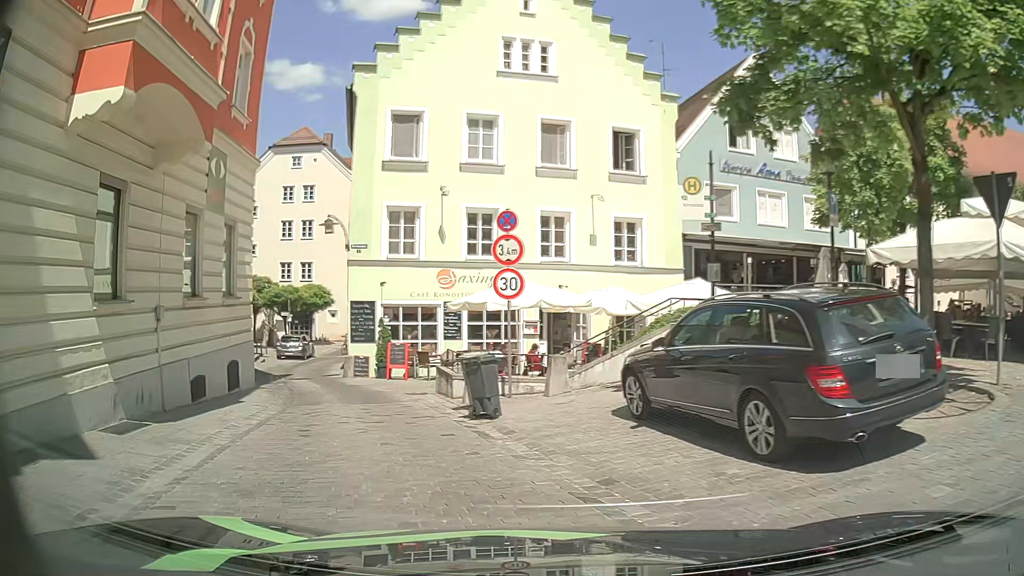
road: residential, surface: sett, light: Day
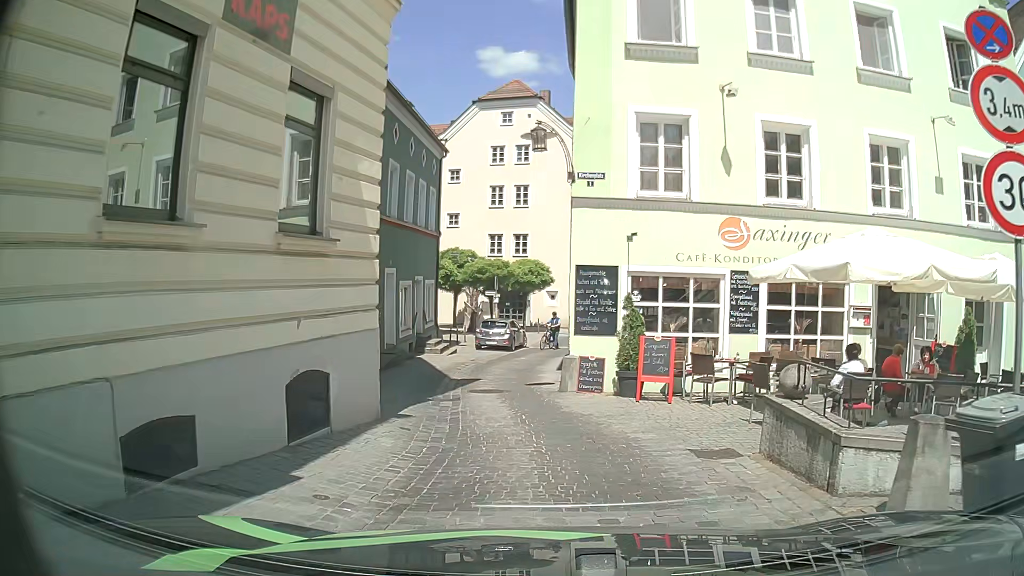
(-1.7, +8.2) m; -20°
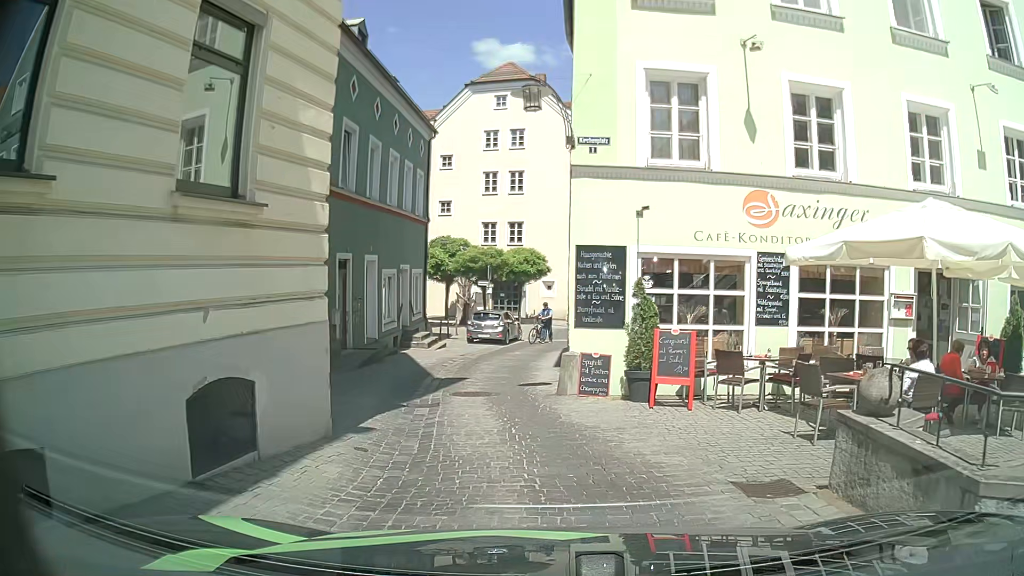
(0.0, +1.9) m; +1°
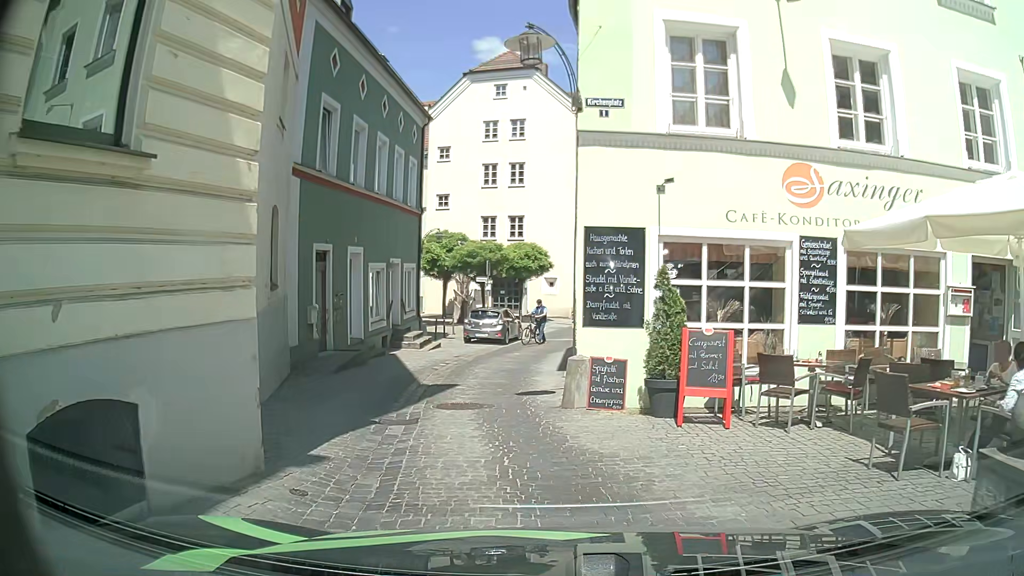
(0.0, +1.9) m; -2°
